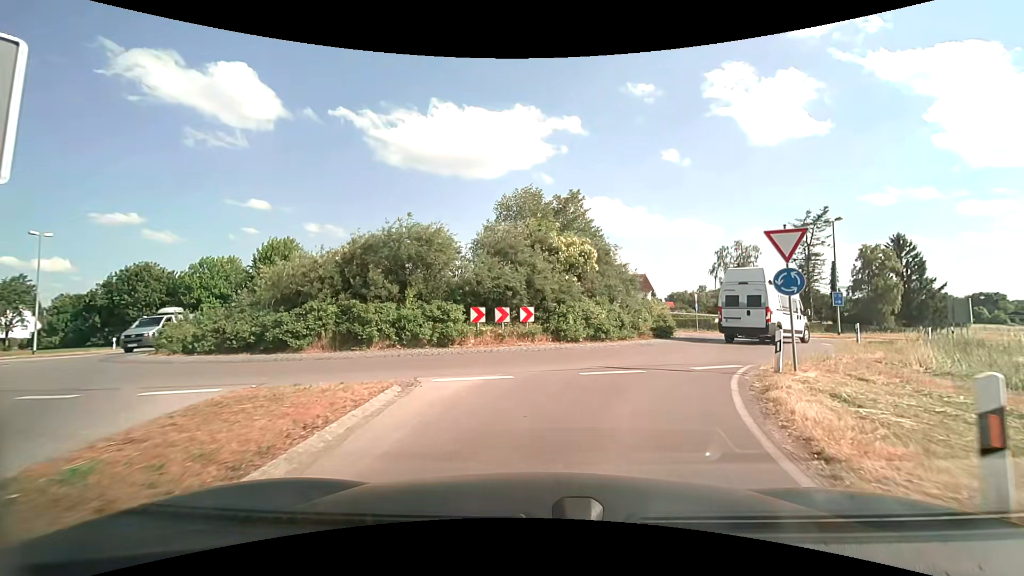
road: tertiary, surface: asphalt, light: Day
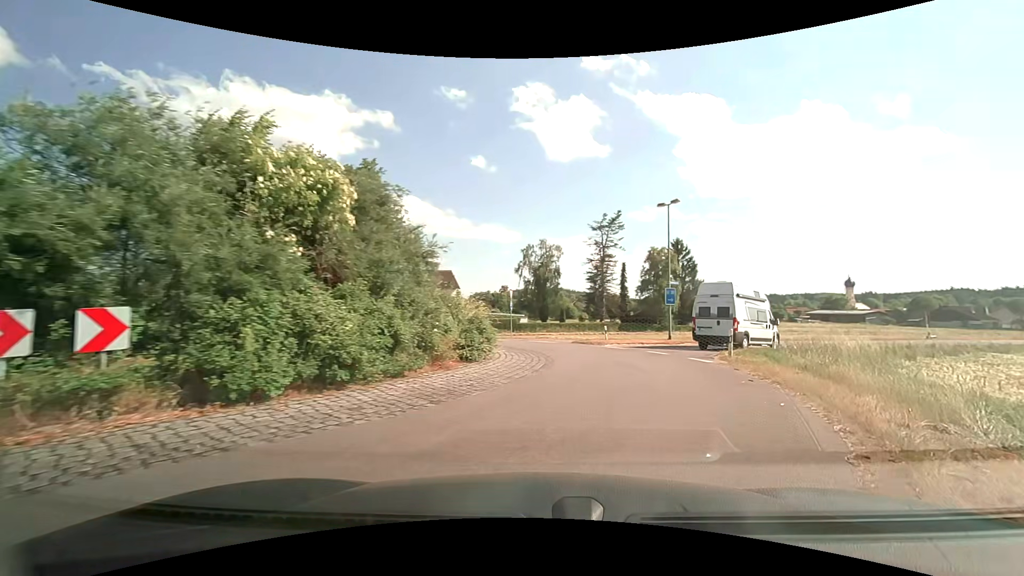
(+1.6, +10.8) m; +22°
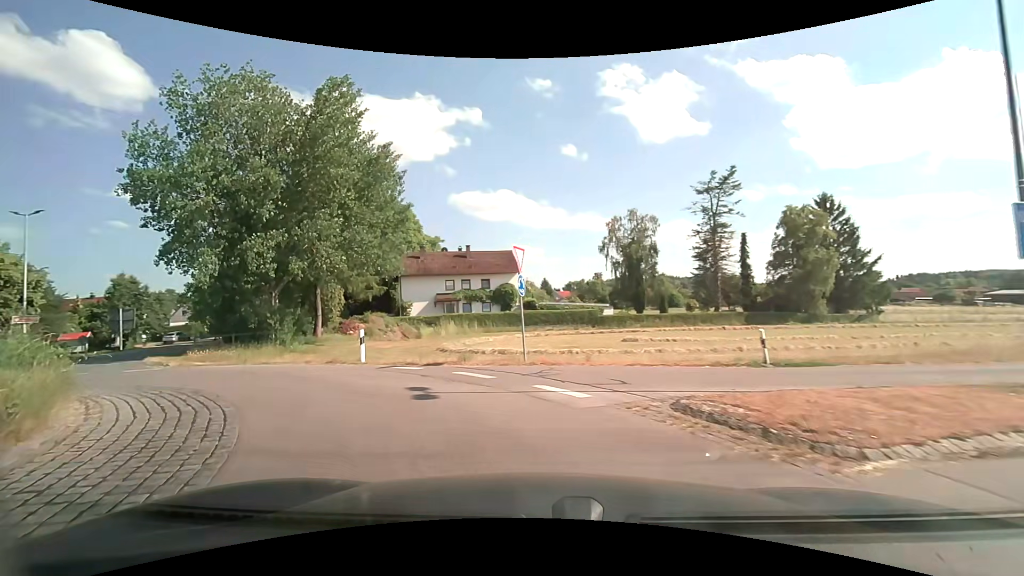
(+1.8, +18.9) m; -10°
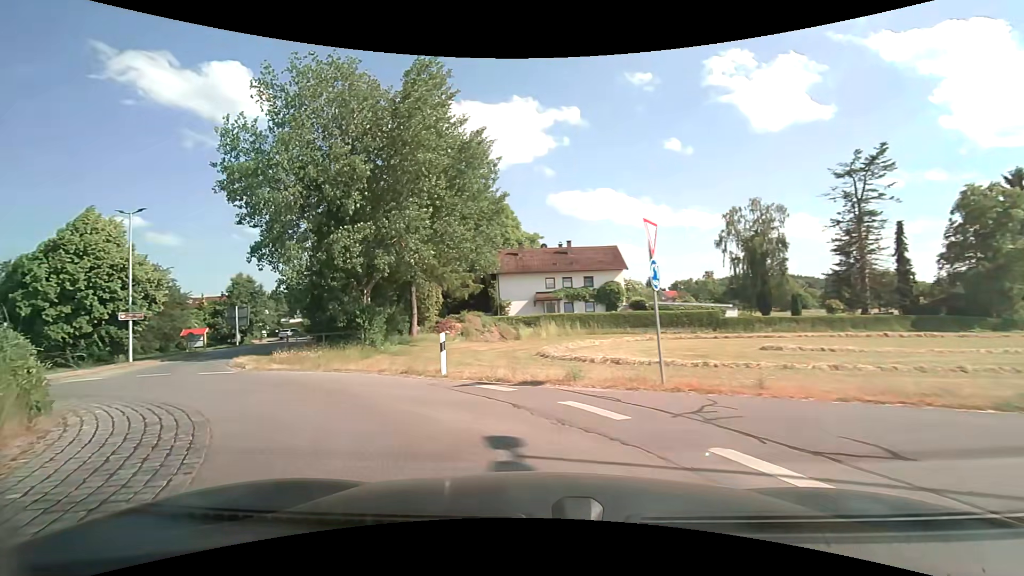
(-0.4, +3.8) m; -11°
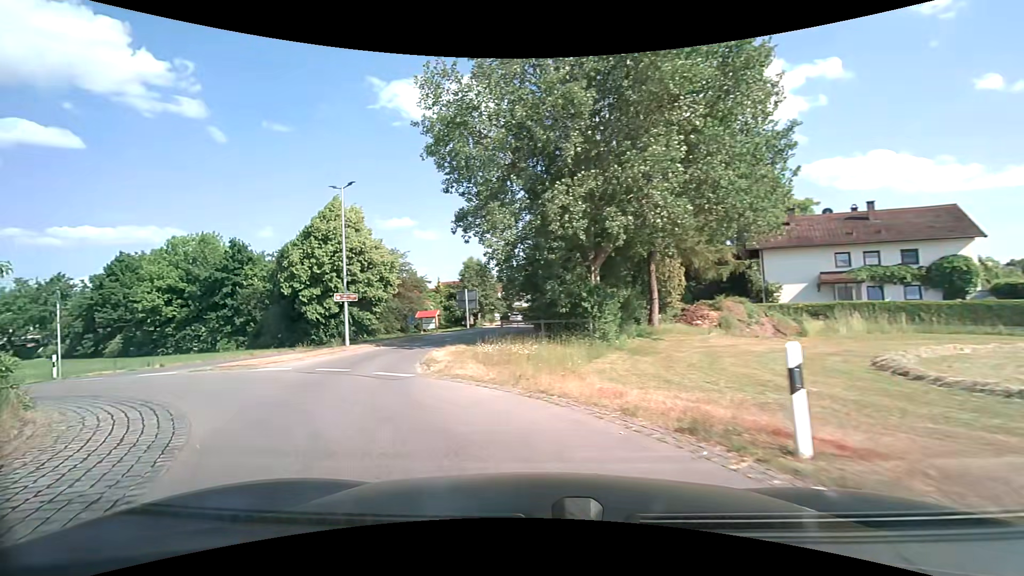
(-1.7, +7.4) m; -26°
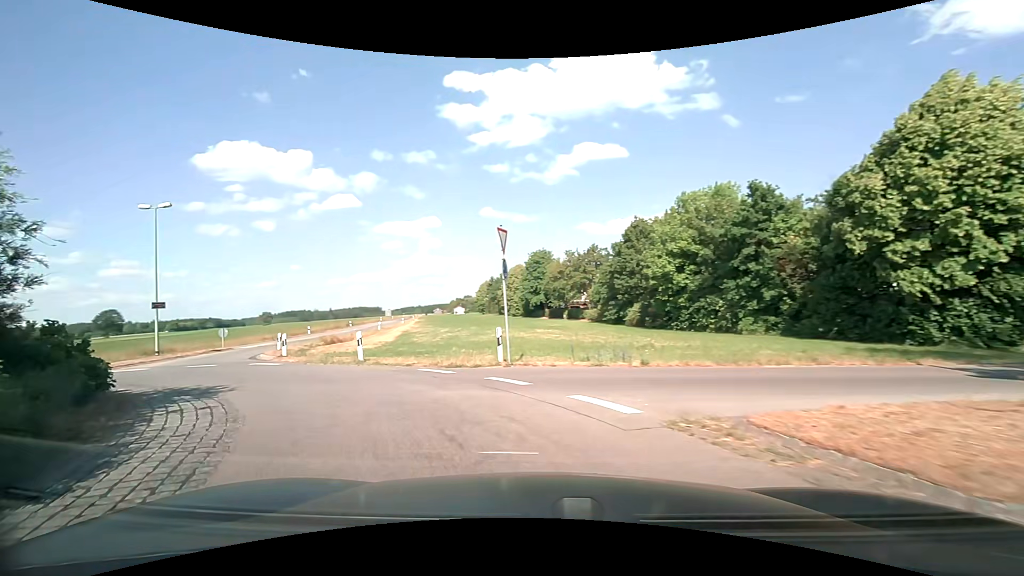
(-6.9, +13.3) m; -54°
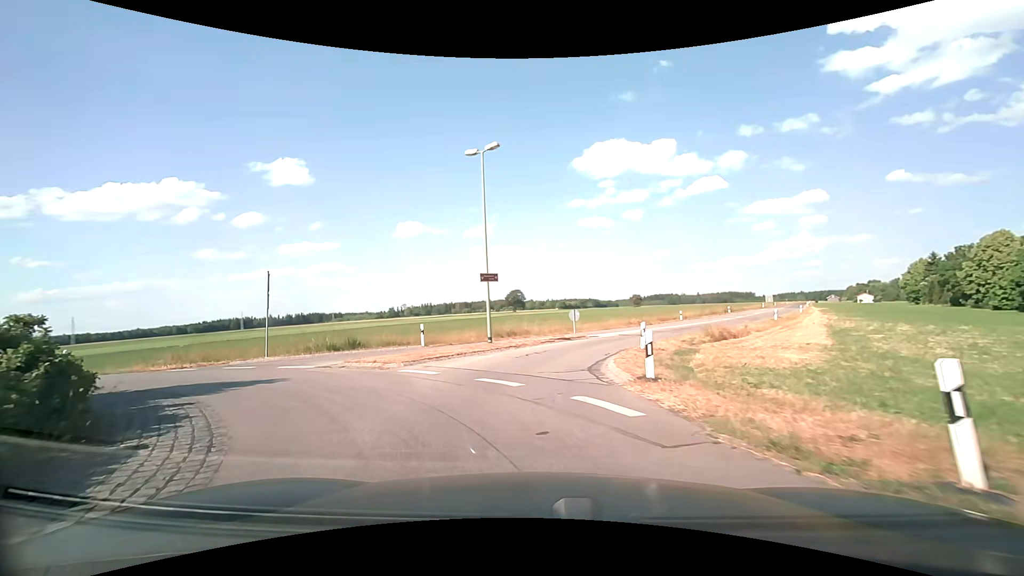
(-4.4, +11.6) m; -40°
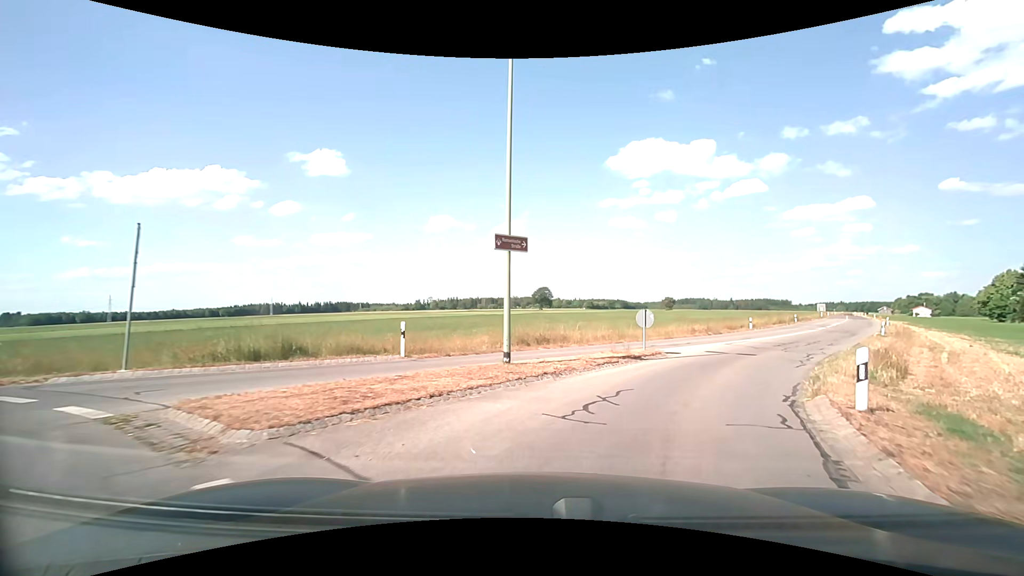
(-0.7, +9.0) m; -5°
(+2, +10) (+7, +18) (+13, +26) (+19, +35) (+25, +43) (+30, +51) (+36, +59) (+42, +67) (+47, +76) (+53, +84) m
